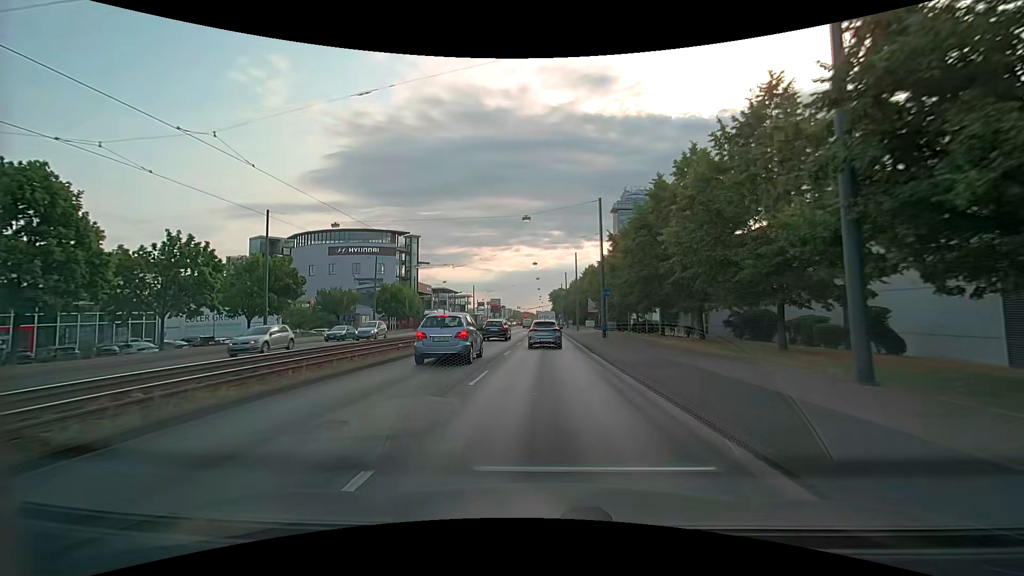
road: primary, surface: asphalt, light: Day
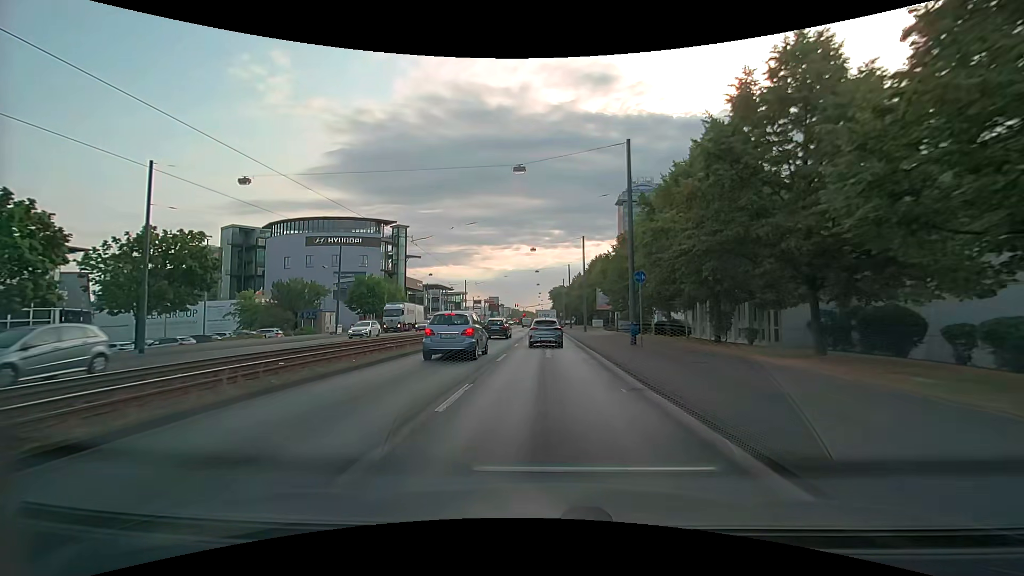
(-0.1, +12.3) m; 0°
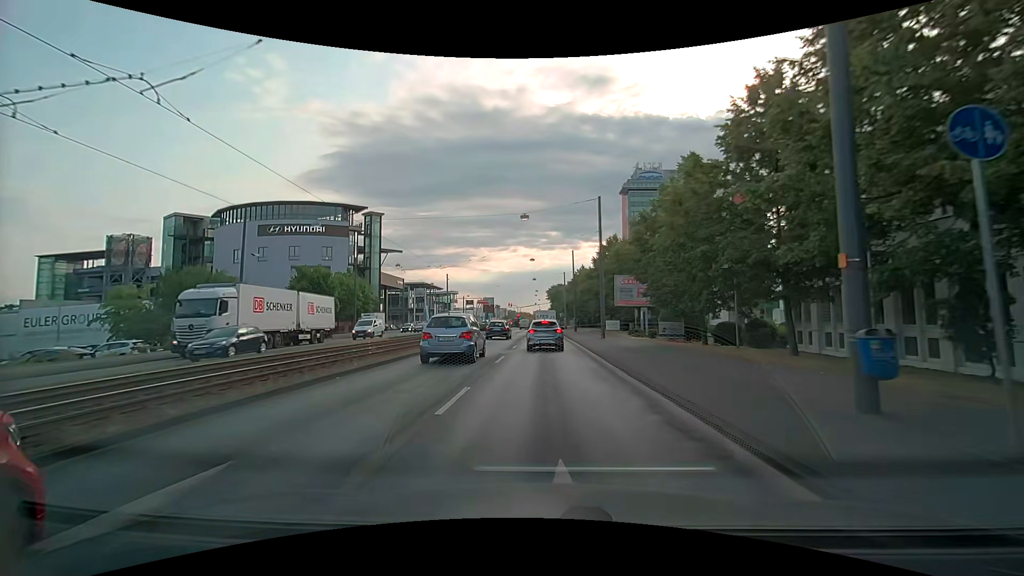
(-0.1, +18.1) m; 0°
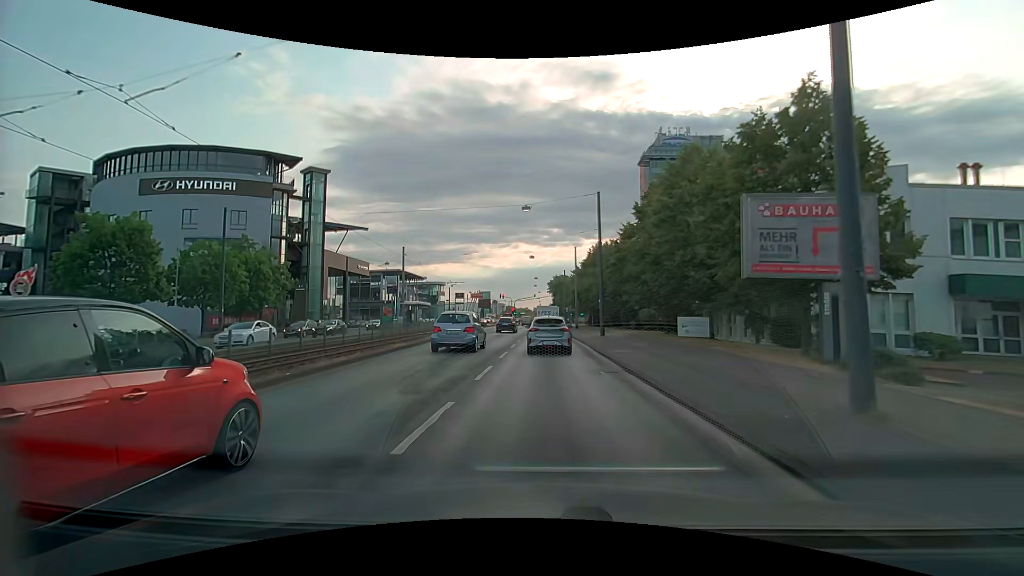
(-0.1, +29.1) m; 0°
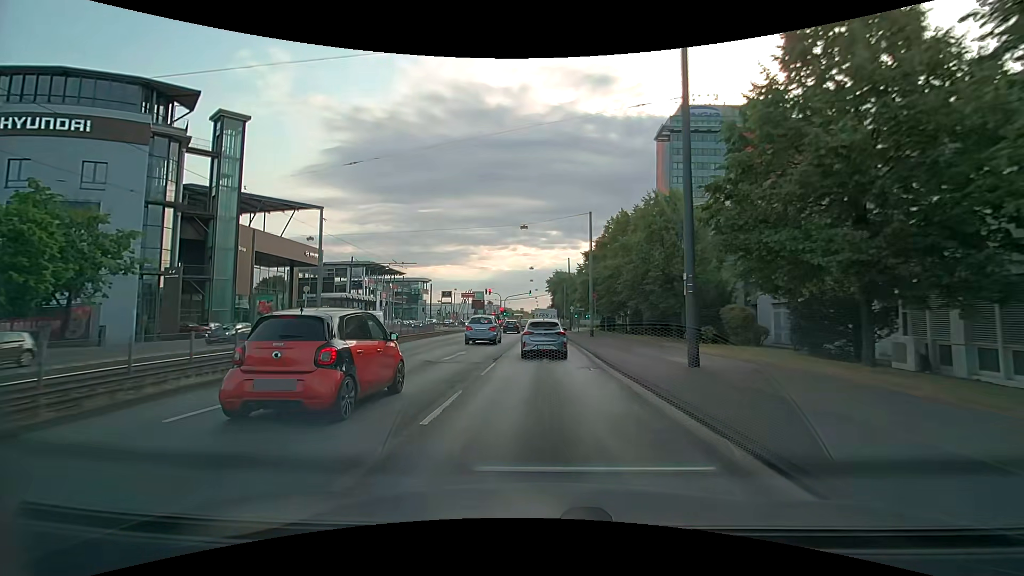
(-0.1, +22.6) m; 0°
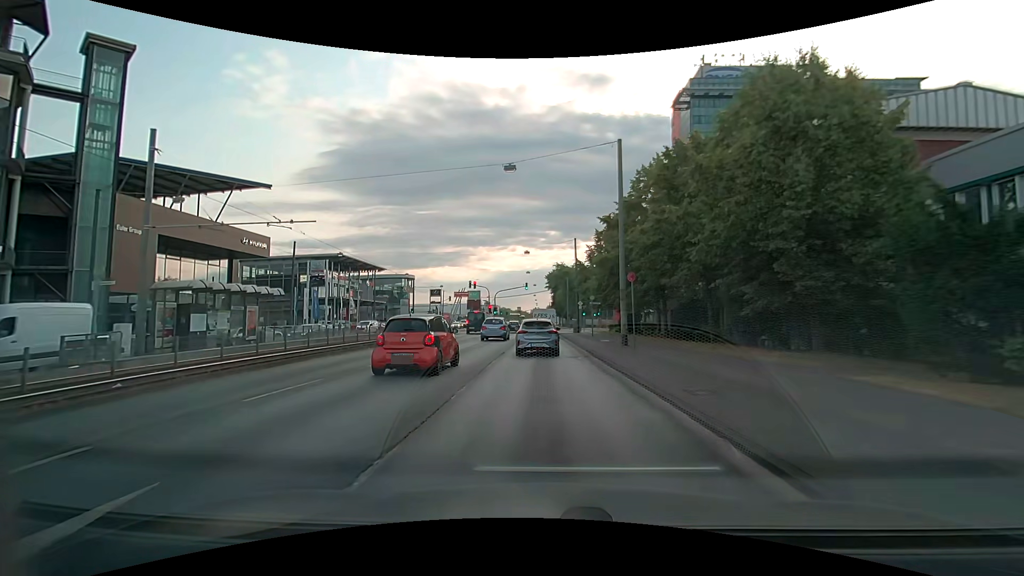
(0.0, +17.1) m; +1°
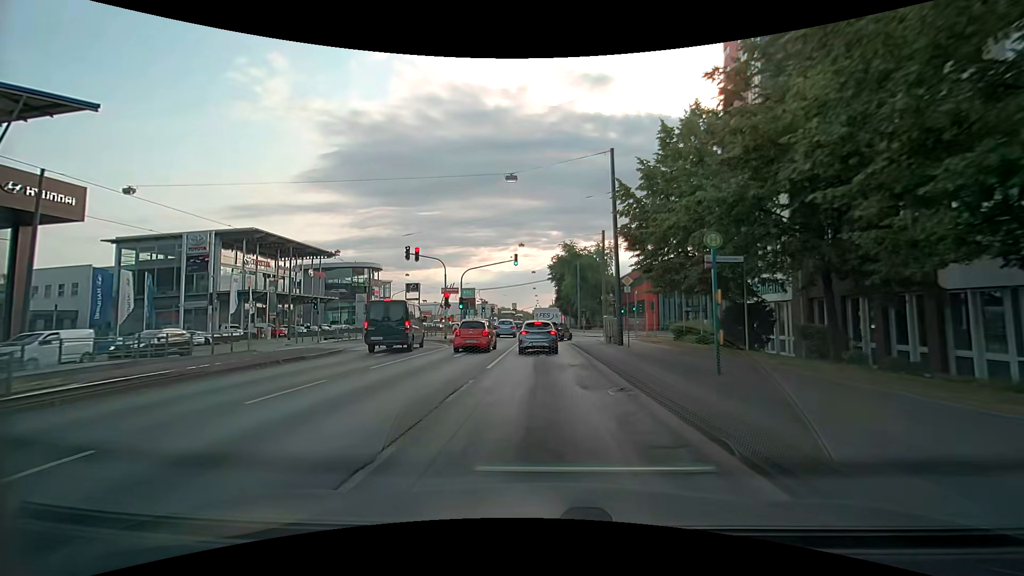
(-0.5, +30.0) m; -1°
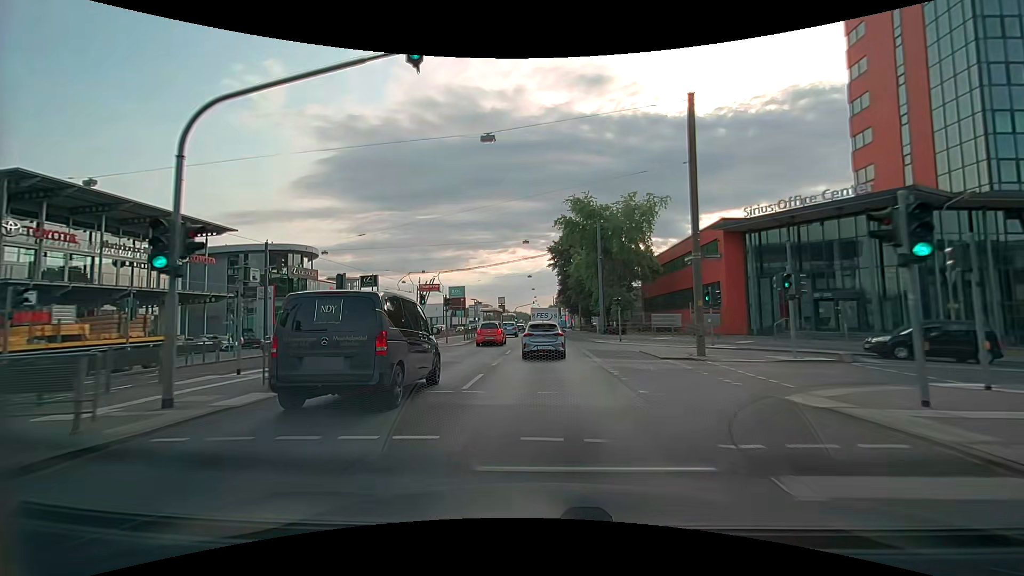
(-0.2, +31.4) m; -1°
(0, +10) (0, +20) (0, +30) (0, +40) (+1, +50) (+1, +60) (+1, +70) (+1, +80) (+1, +90) (+1, +100) m
